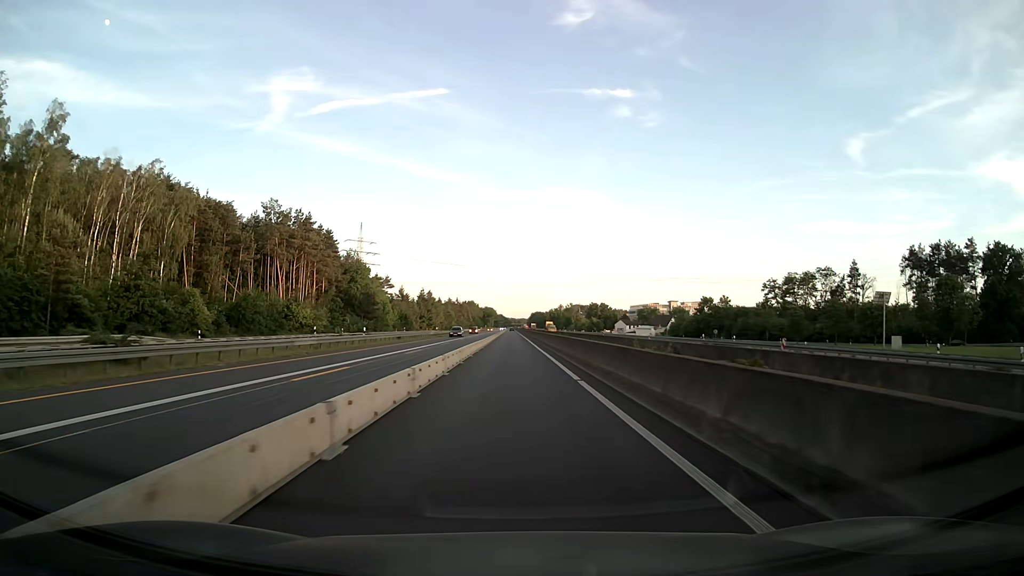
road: motorway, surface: asphalt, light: Day
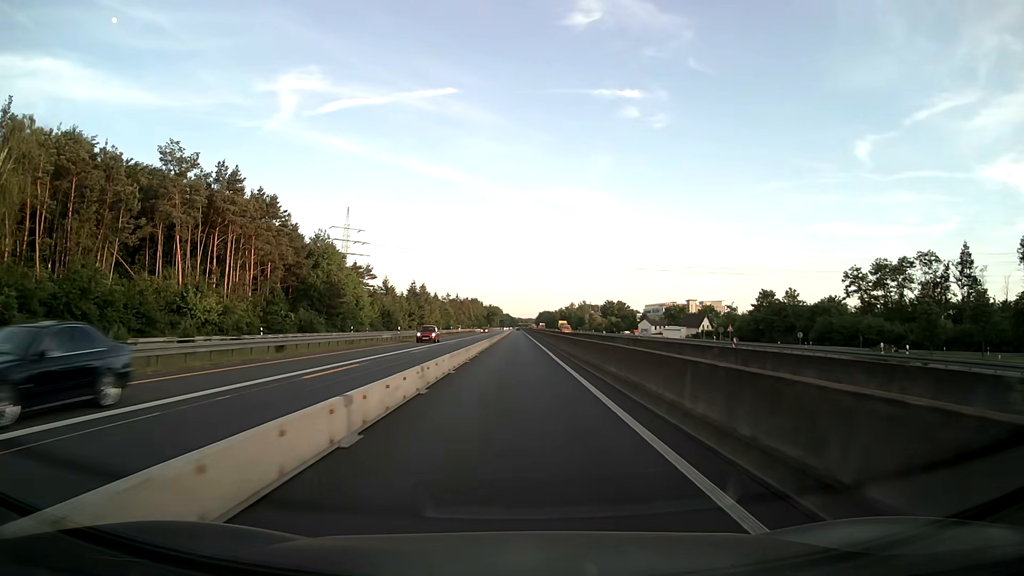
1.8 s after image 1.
(-0.2, +35.5) m; -1°
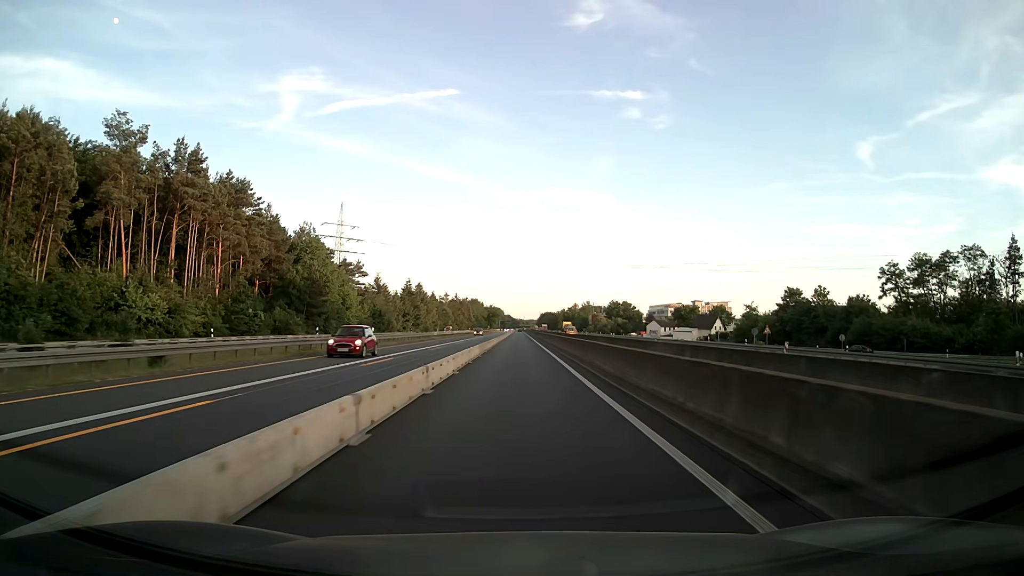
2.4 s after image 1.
(0.0, +11.9) m; 0°
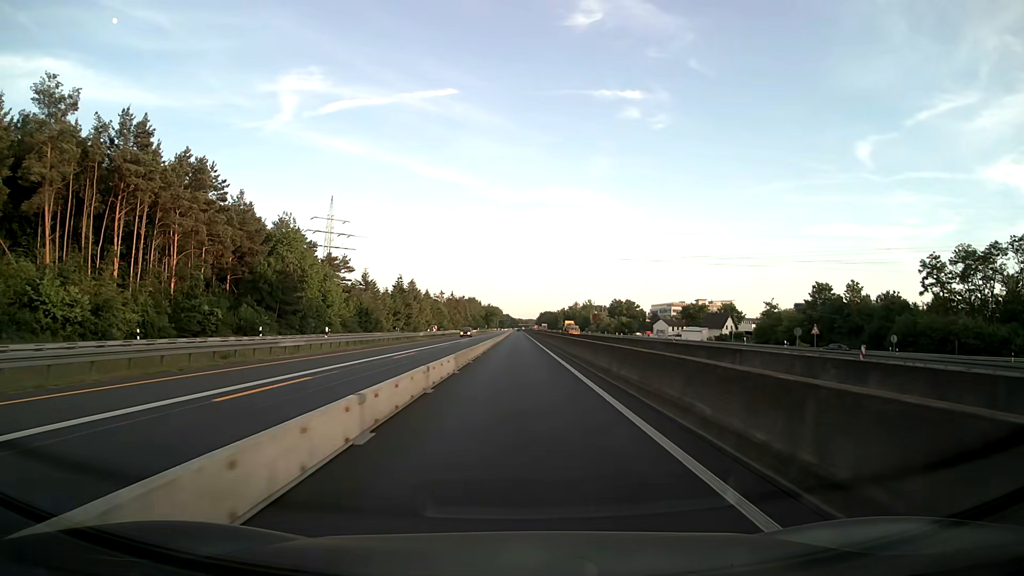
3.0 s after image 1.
(0.0, +12.0) m; 0°
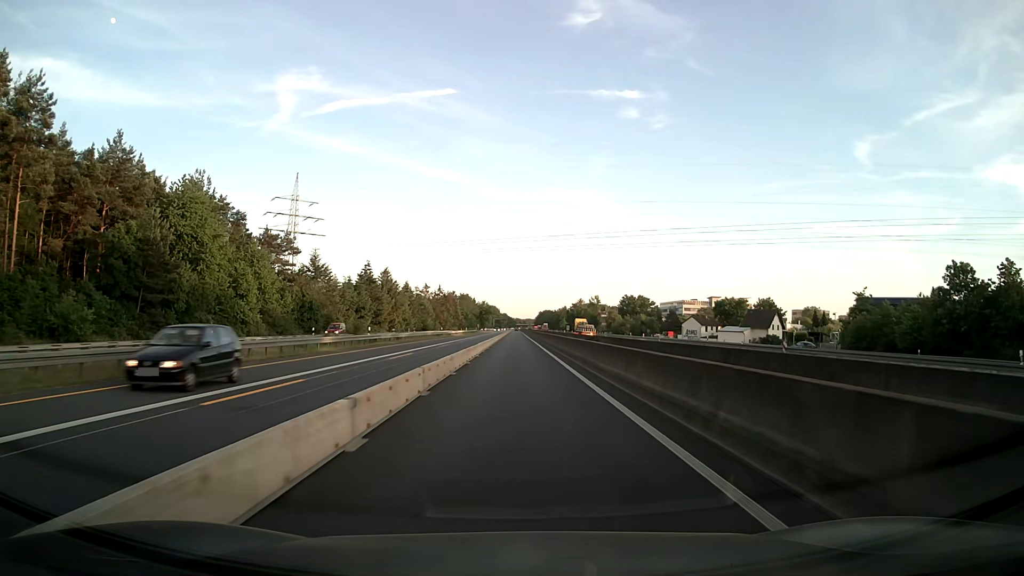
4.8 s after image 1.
(+0.1, +36.7) m; 0°
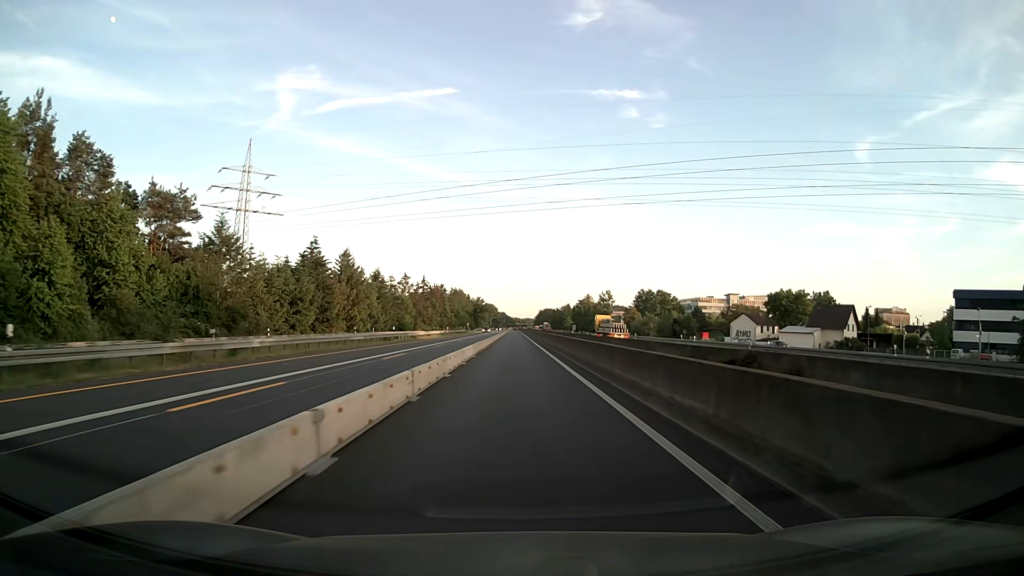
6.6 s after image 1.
(0.0, +37.5) m; 0°
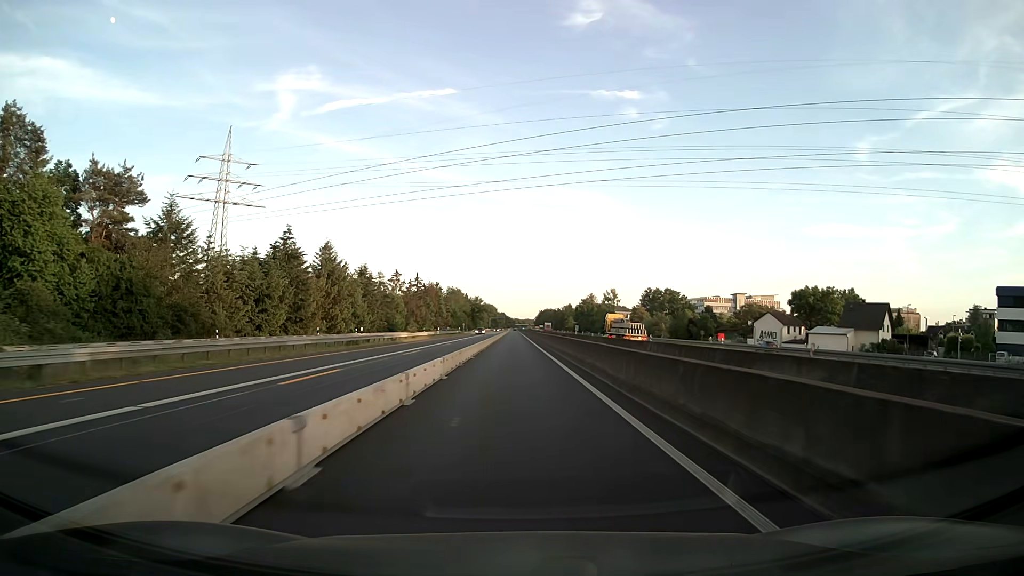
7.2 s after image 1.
(0.0, +12.6) m; 0°
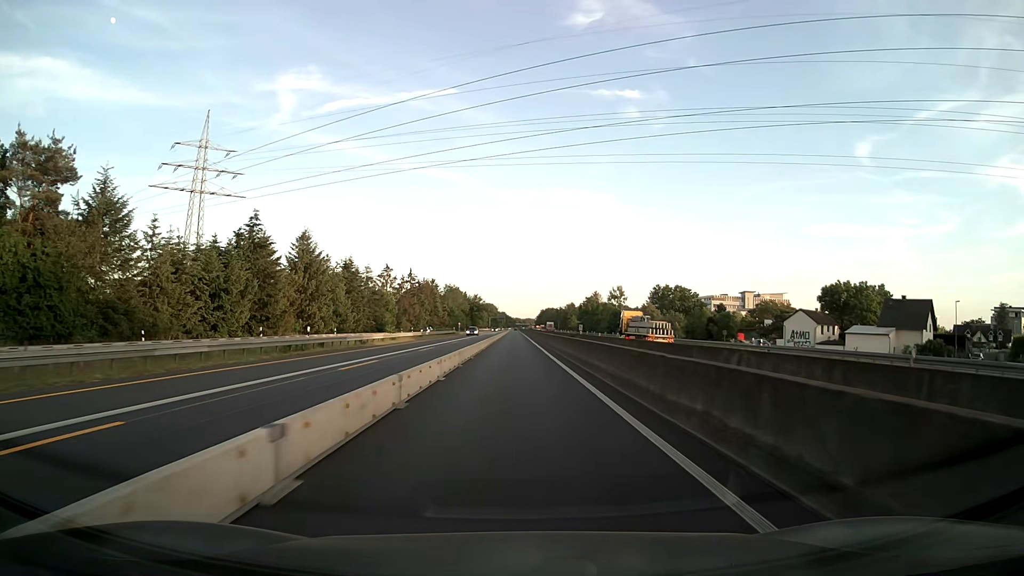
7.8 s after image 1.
(0.0, +12.6) m; 0°
(0, +10) (0, +20) (0, +30) (0, +40) (0, +50) (0, +60) (0, +70) (0, +80) (0, +90) (0, +100) m
